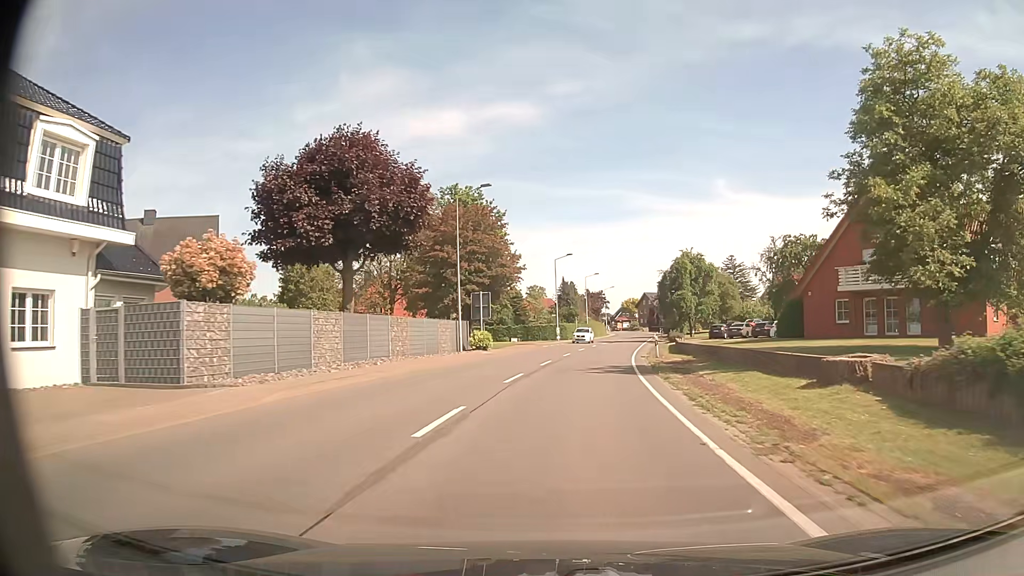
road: secondary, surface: asphalt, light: Day
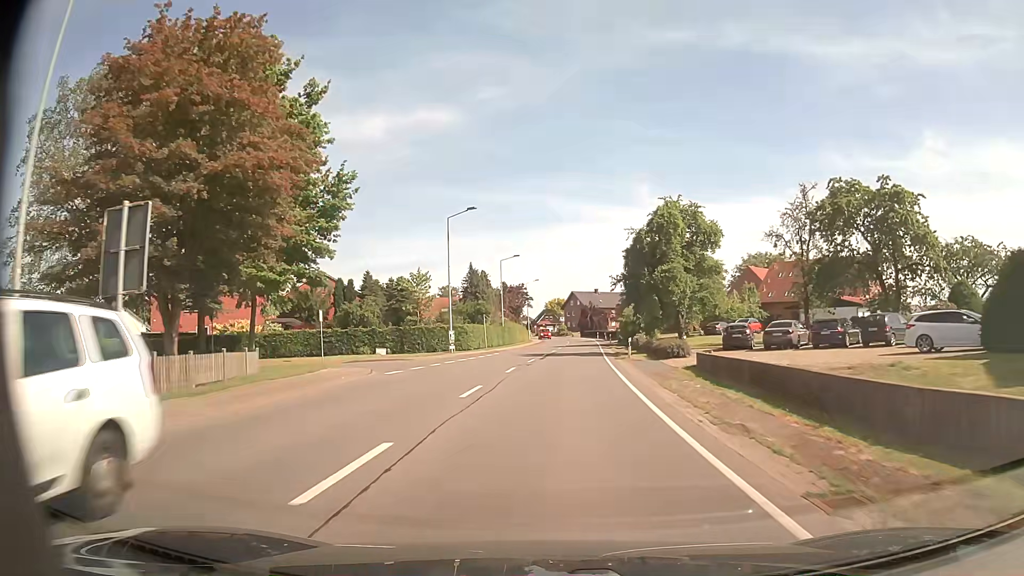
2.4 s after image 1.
(+2.3, +30.8) m; +7°
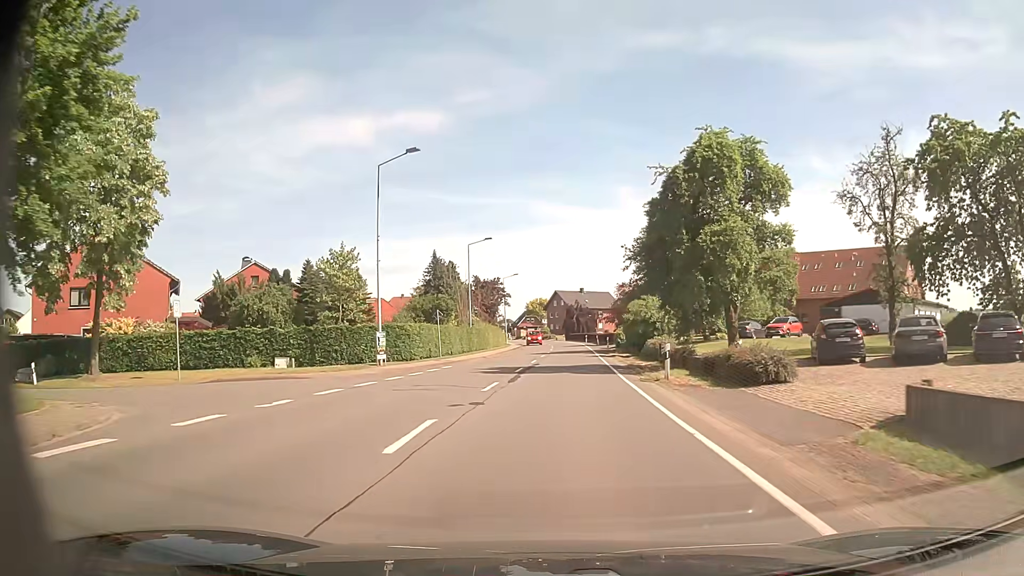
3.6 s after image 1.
(+0.2, +15.5) m; +2°
(0, +10) (0, +20) (0, +30) (+1, +40) (+1, +50) (+1, +60) (+2, +70) (+2, +80) (+1, +90) (+1, +100) m
